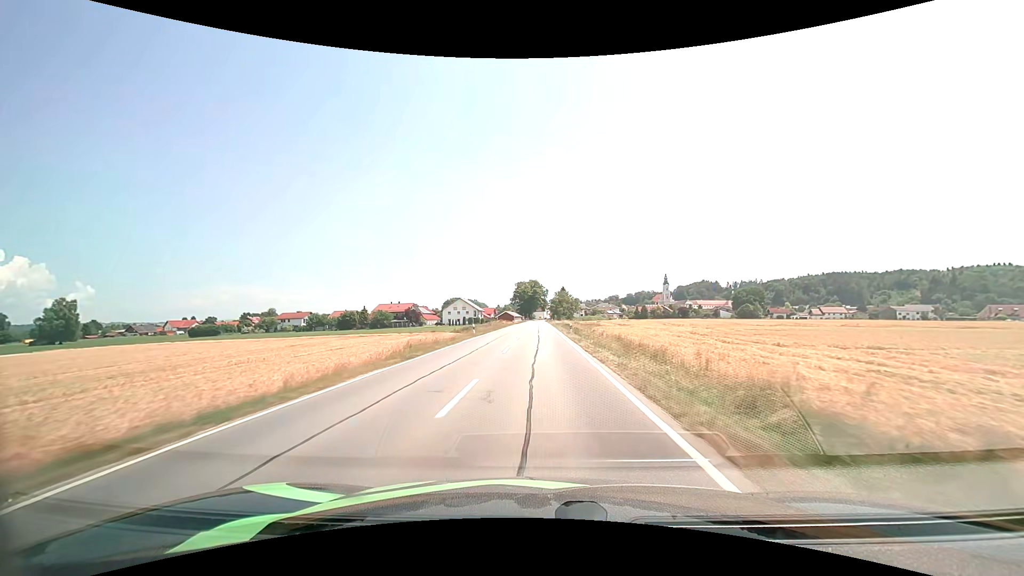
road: secondary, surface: asphalt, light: Day
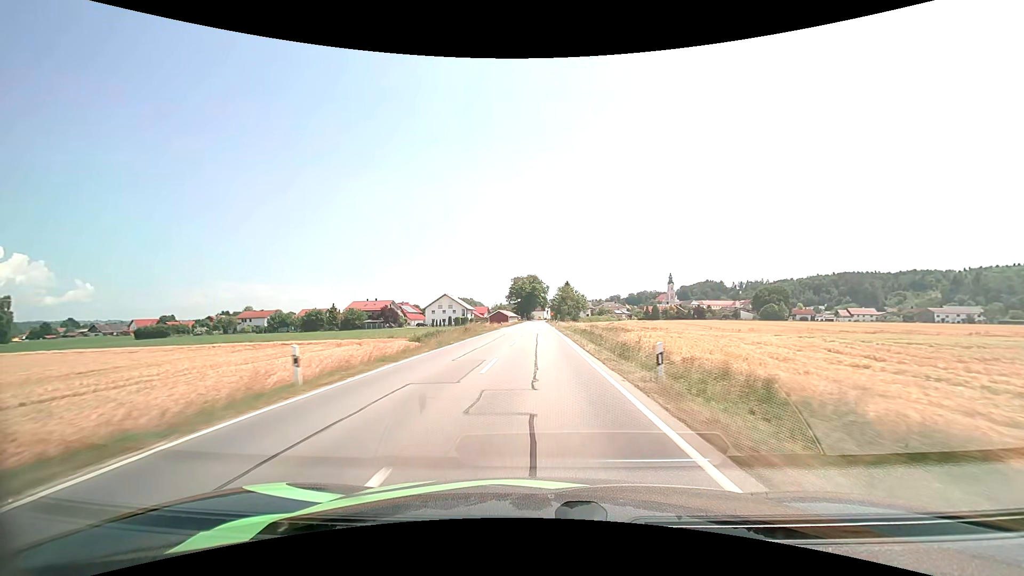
(0.0, +28.6) m; 0°
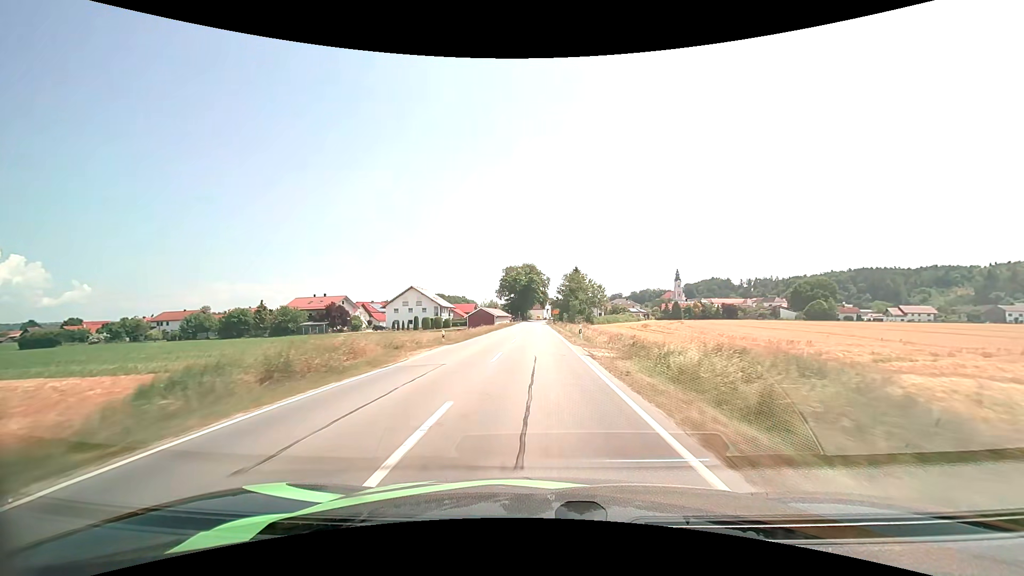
(0.0, +41.7) m; 0°
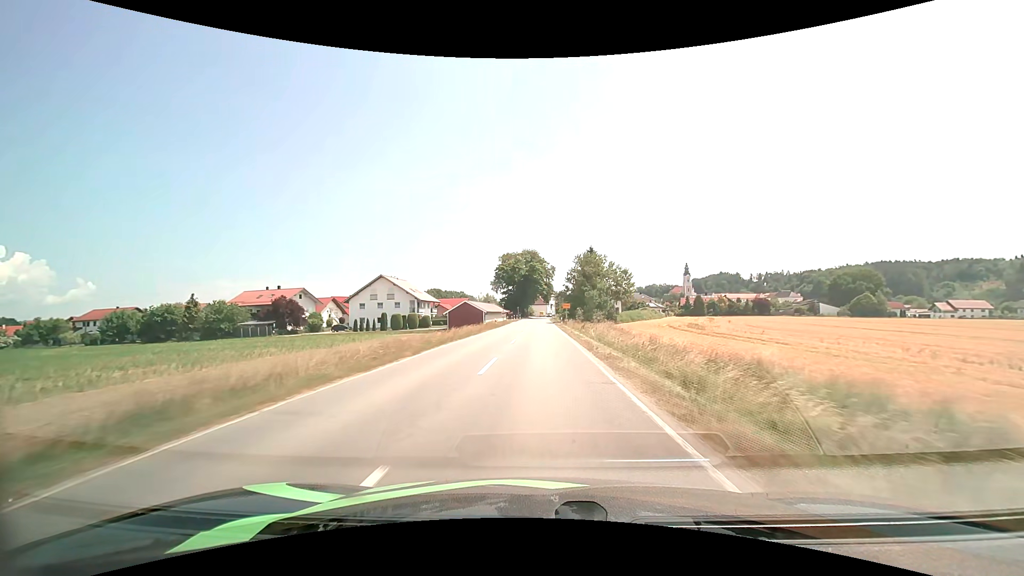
(-0.1, +25.7) m; 0°
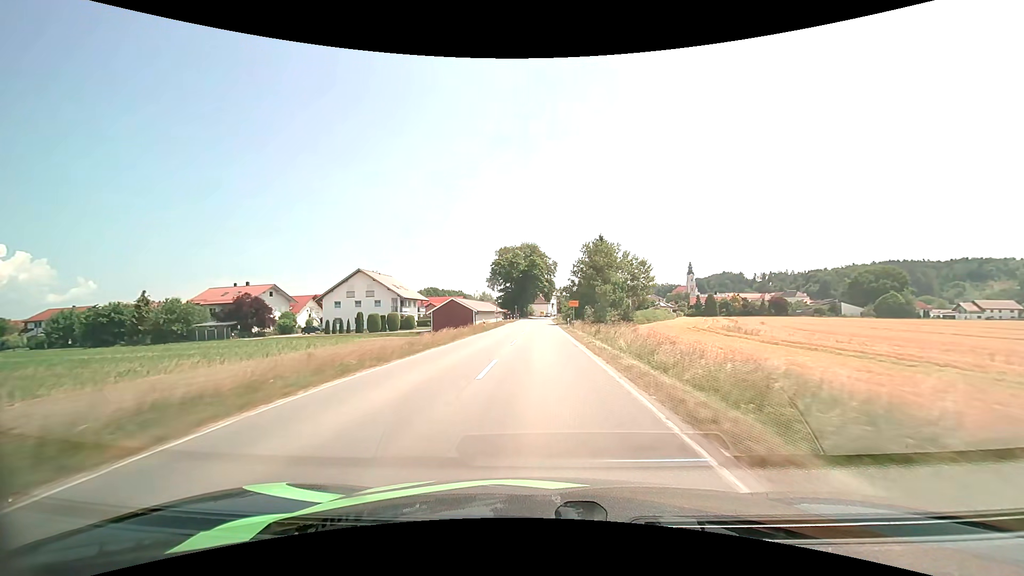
(0.0, +12.2) m; 0°
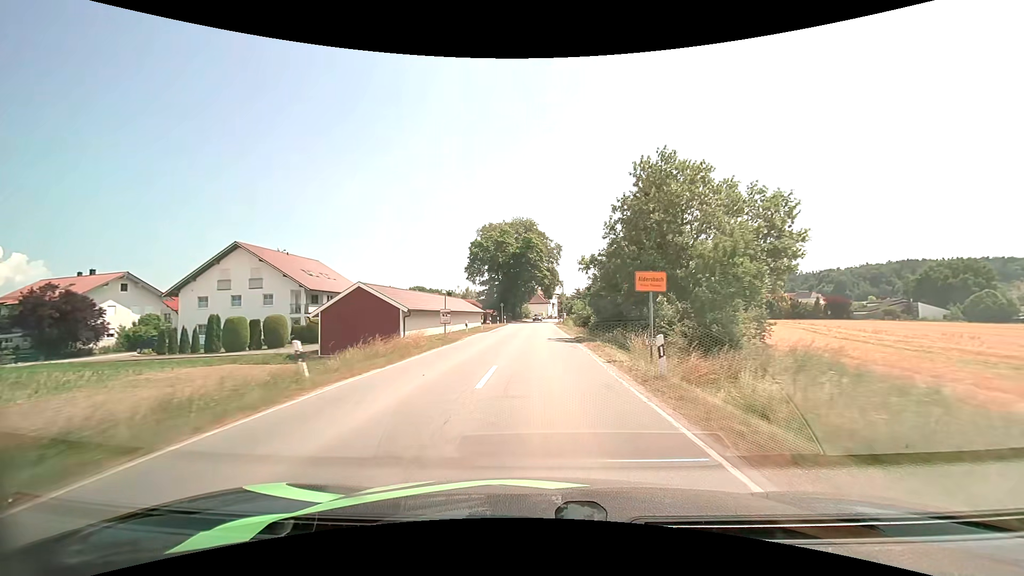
(-0.1, +34.1) m; 0°
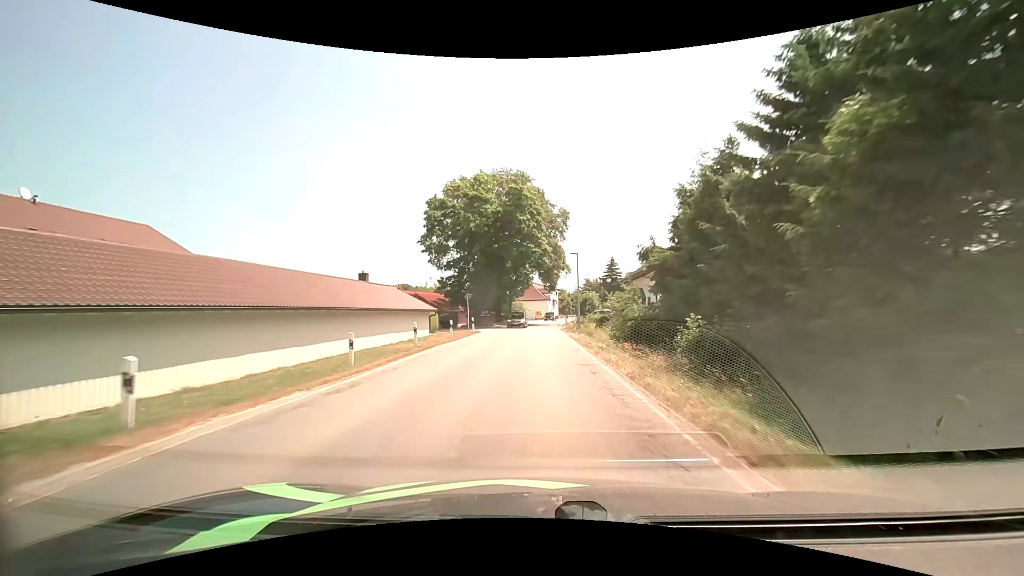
(+0.1, +30.3) m; 0°
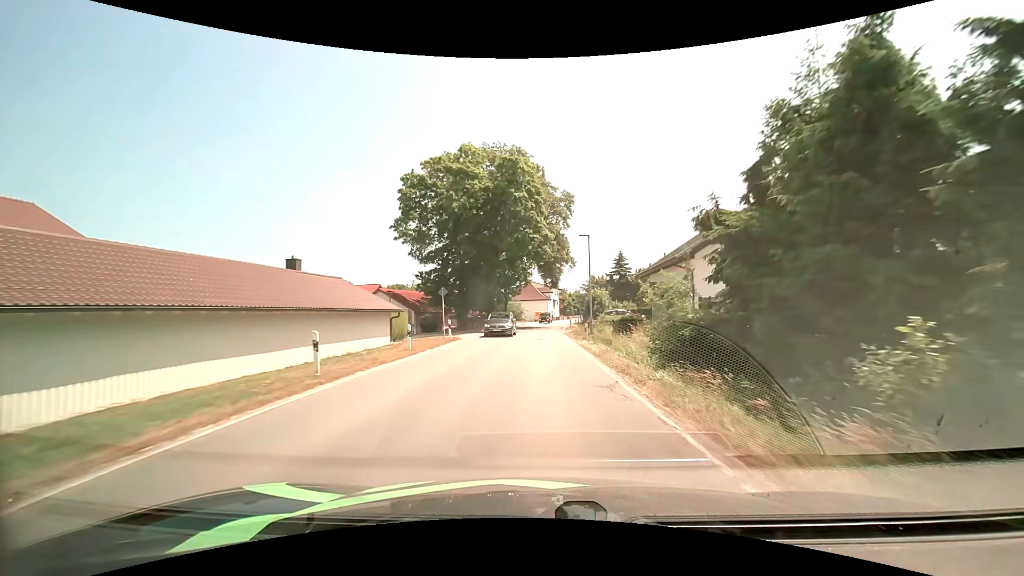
(0.0, +9.3) m; 0°
(0, +10) (0, +20) (0, +30) (0, +40) (+1, +50) (+1, +60) (+2, +70) (+3, +80) (+4, +90) (+6, +100) m
